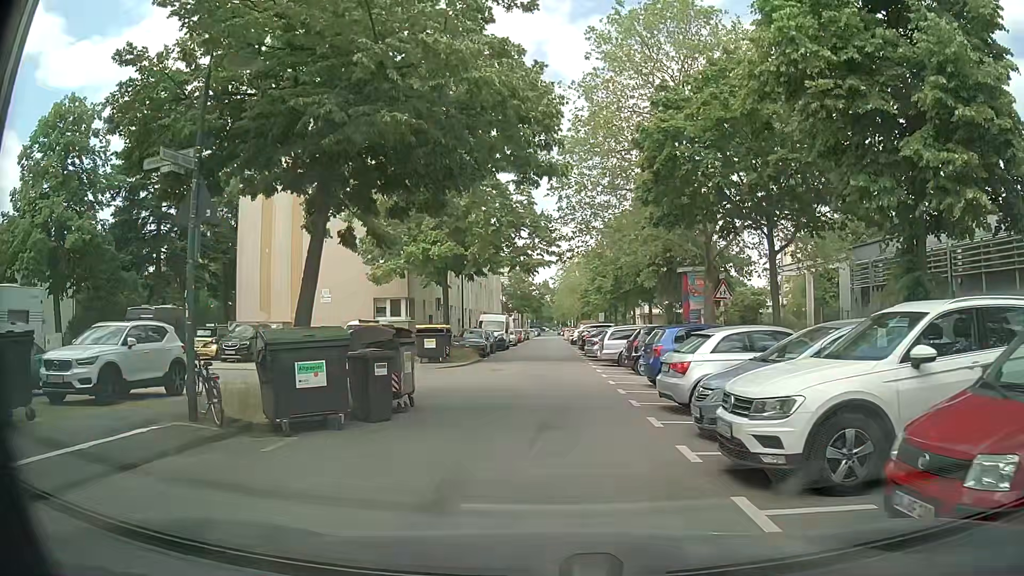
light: Day
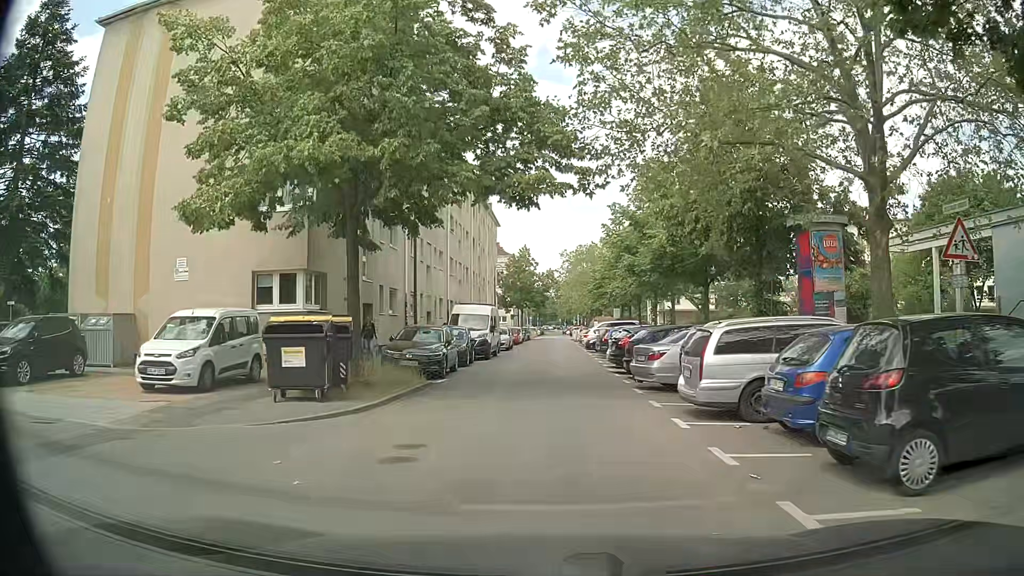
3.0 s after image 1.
(-0.2, +15.7) m; -2°
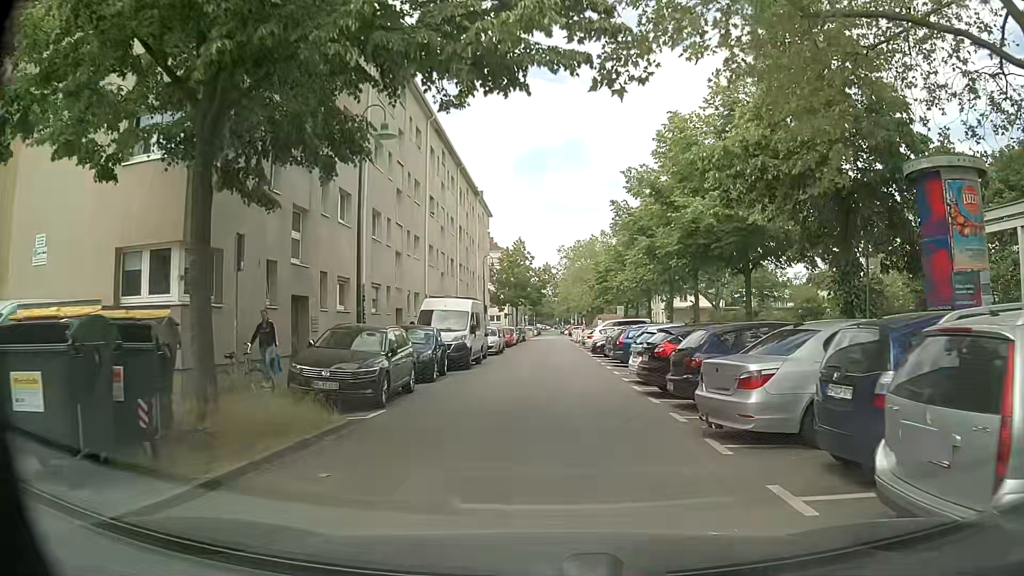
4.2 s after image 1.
(+0.1, +7.2) m; +1°
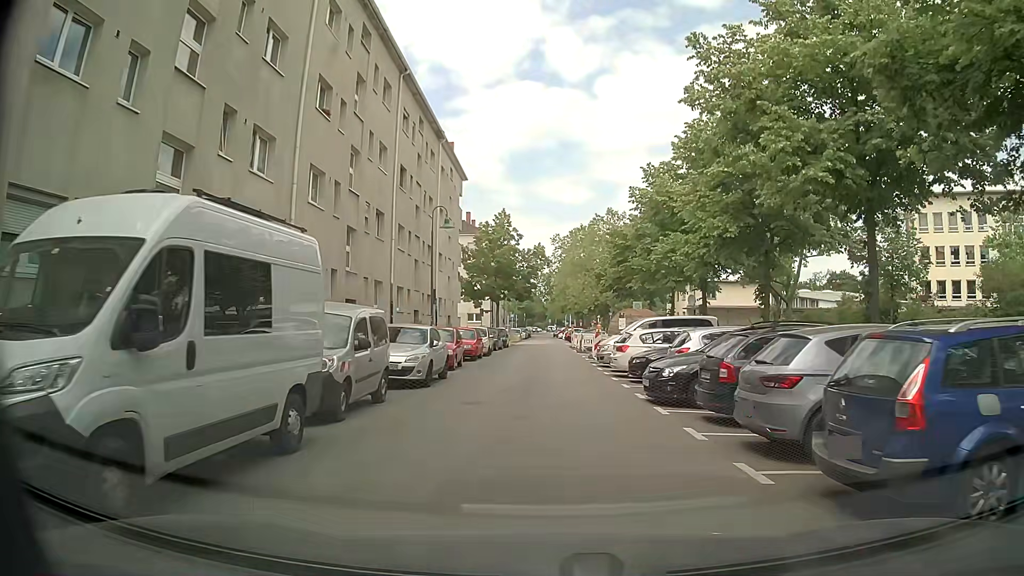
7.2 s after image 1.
(+0.5, +19.5) m; +3°
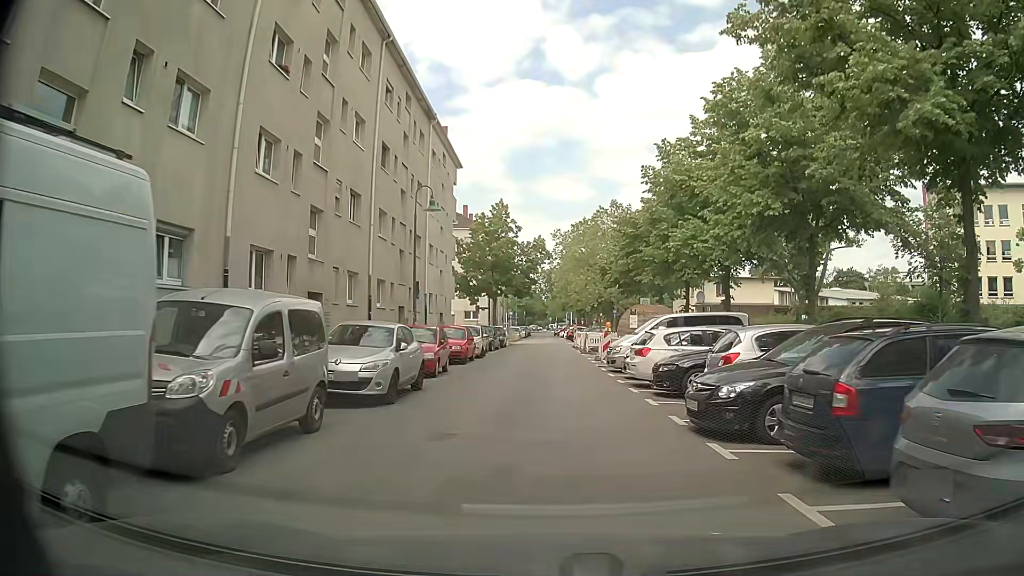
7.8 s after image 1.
(-0.1, +3.9) m; -2°
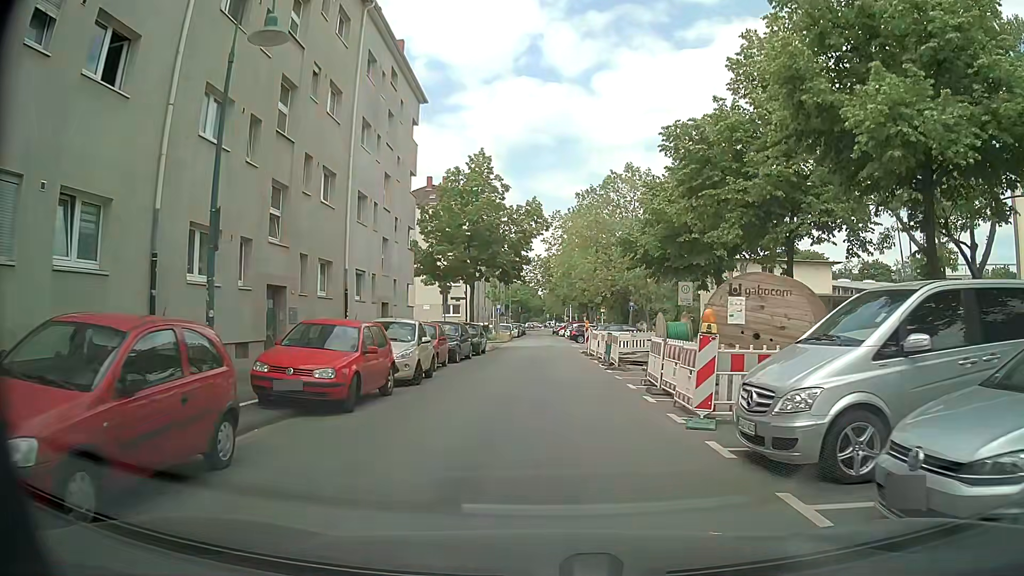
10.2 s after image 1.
(0.0, +15.4) m; +1°
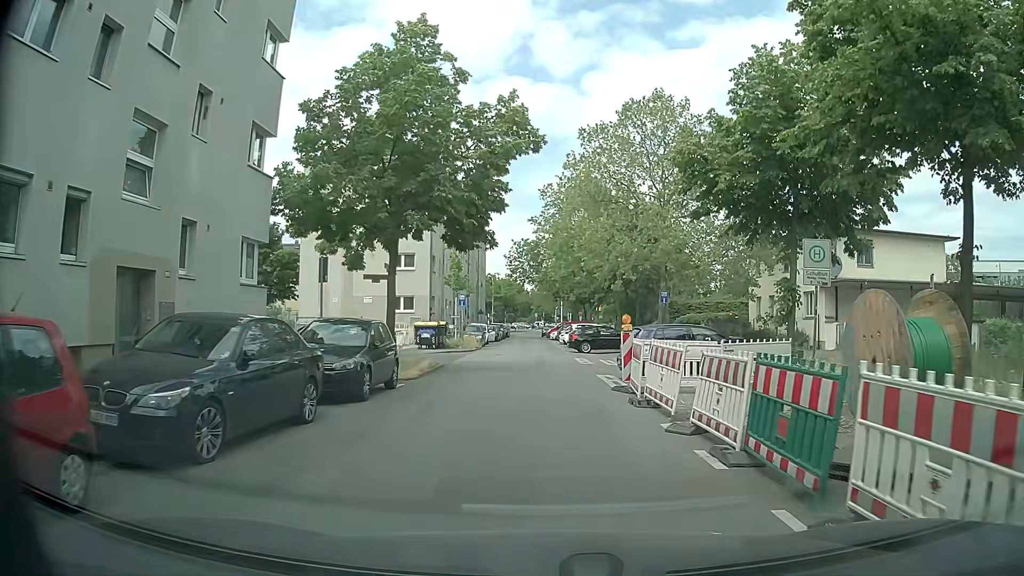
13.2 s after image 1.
(-0.2, +18.6) m; +1°
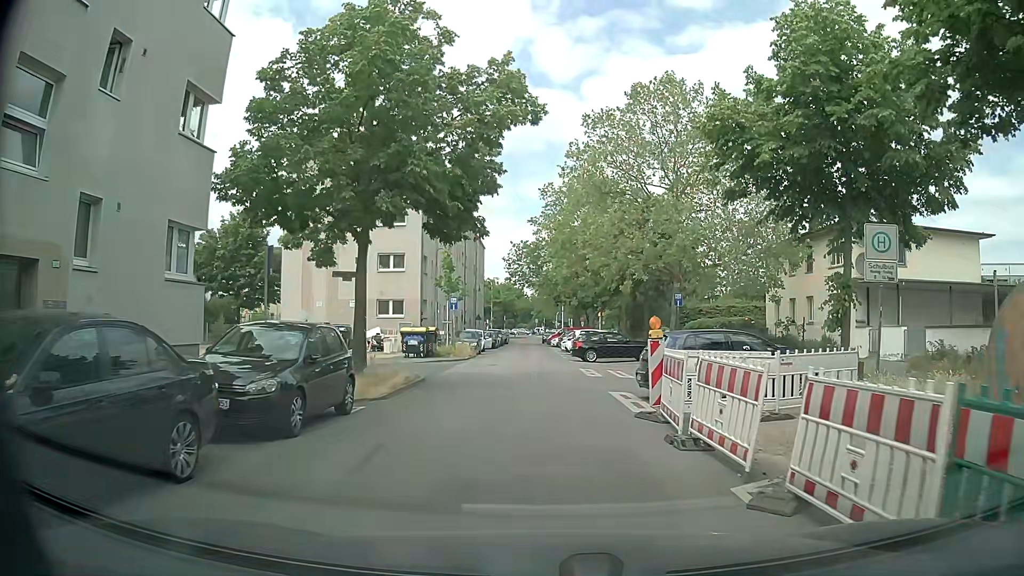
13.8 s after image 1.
(0.0, +3.6) m; 0°
